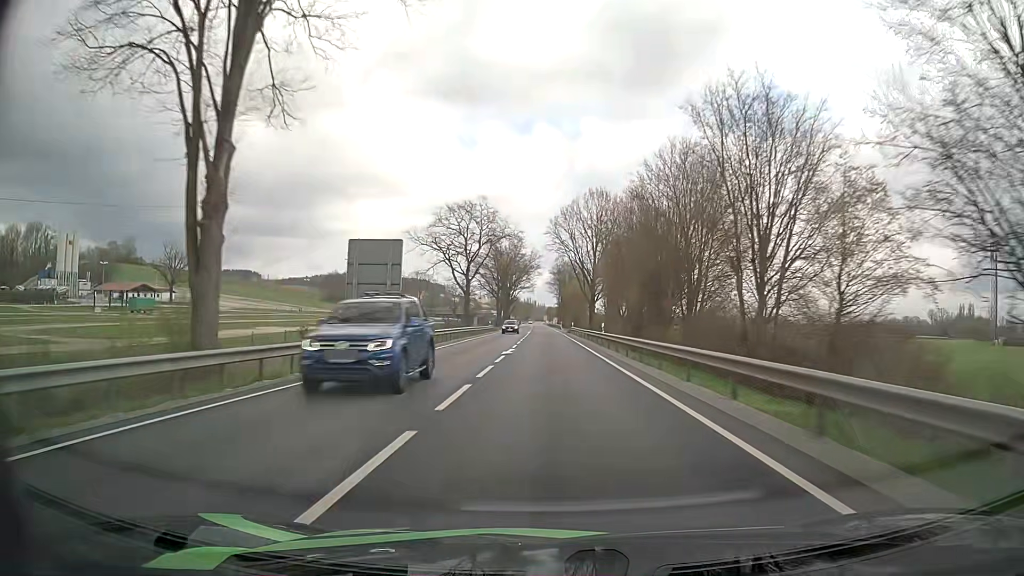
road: primary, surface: asphalt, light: Day
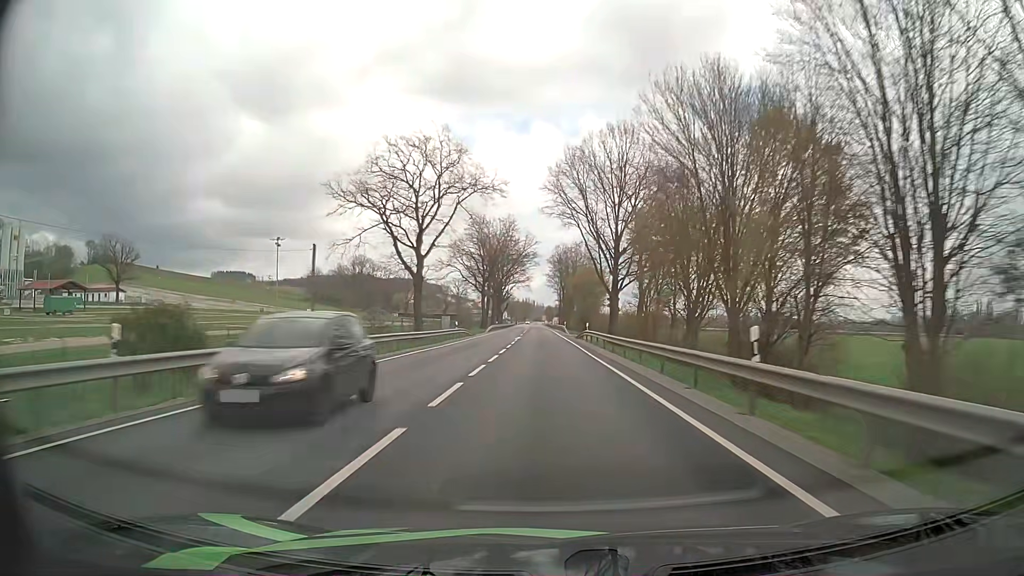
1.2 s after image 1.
(+0.2, +29.8) m; 0°
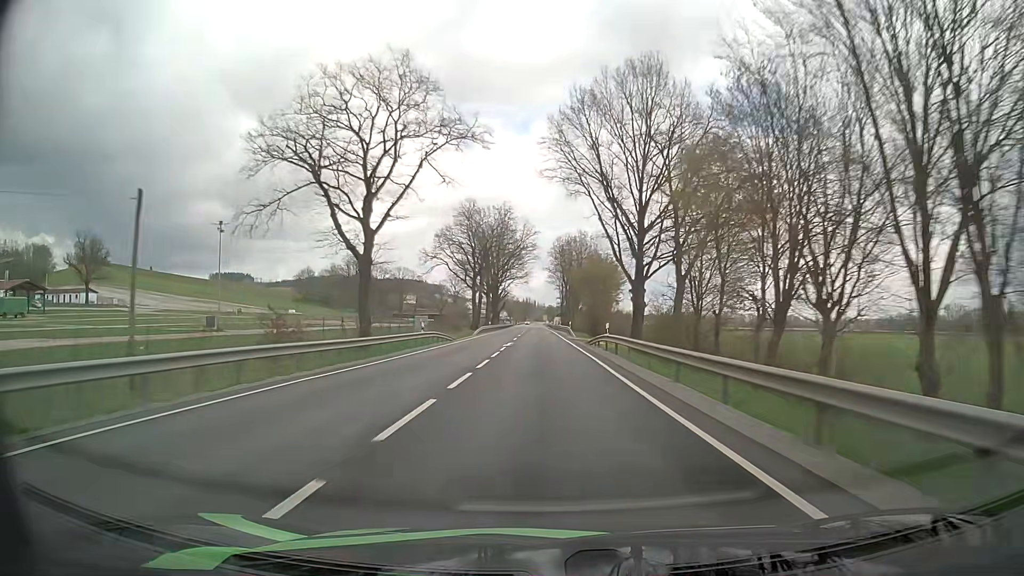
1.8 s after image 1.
(0.0, +15.0) m; 0°
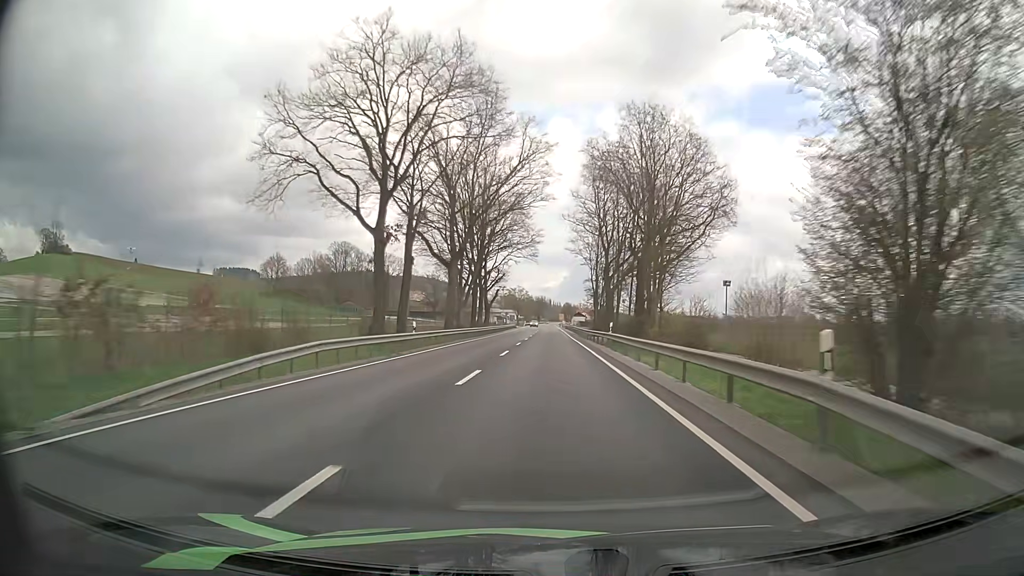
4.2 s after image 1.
(-0.6, +60.3) m; -1°
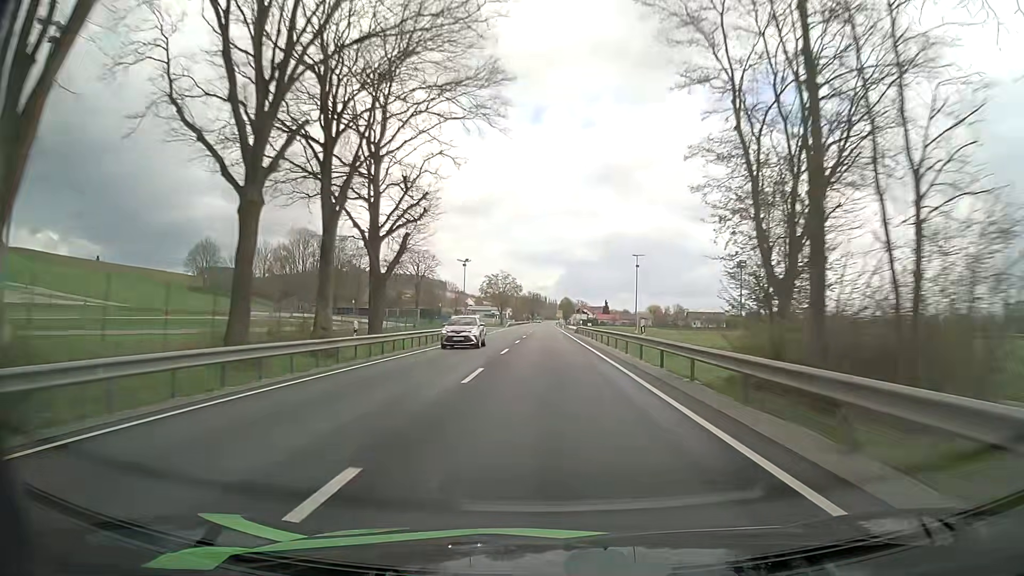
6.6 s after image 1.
(+0.2, +60.8) m; 0°
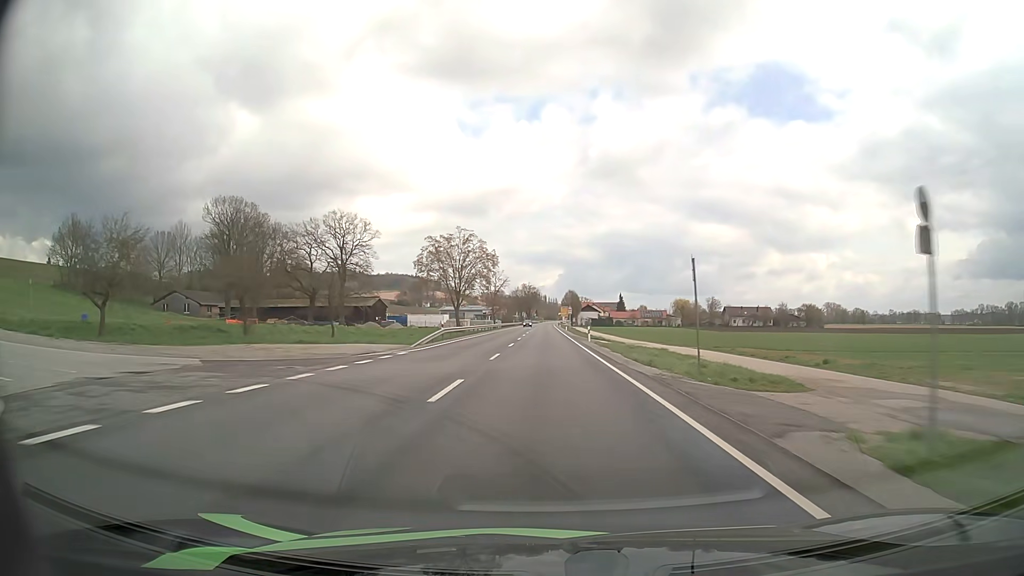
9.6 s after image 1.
(+0.1, +75.9) m; 0°
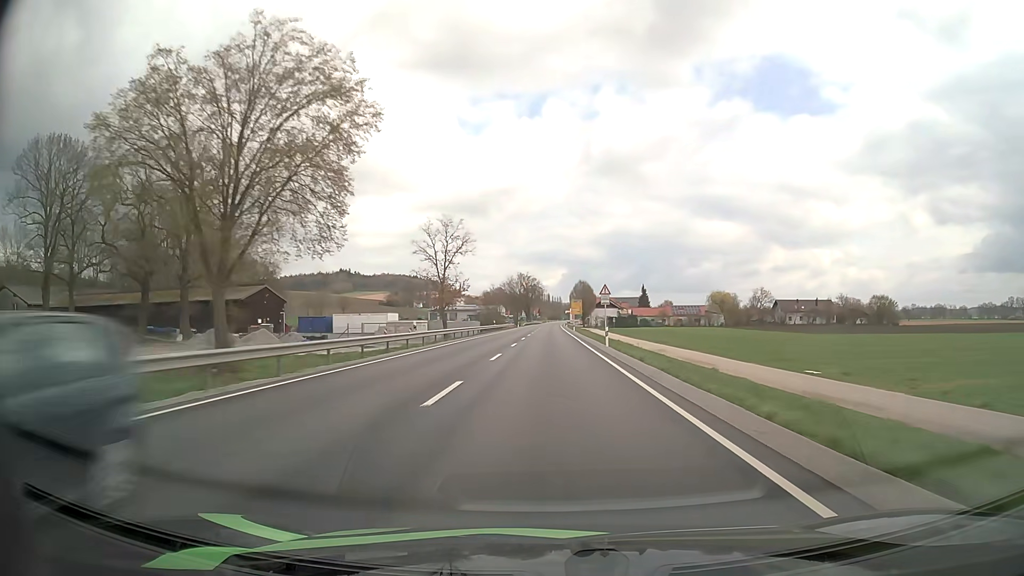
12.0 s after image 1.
(-0.2, +61.1) m; 0°
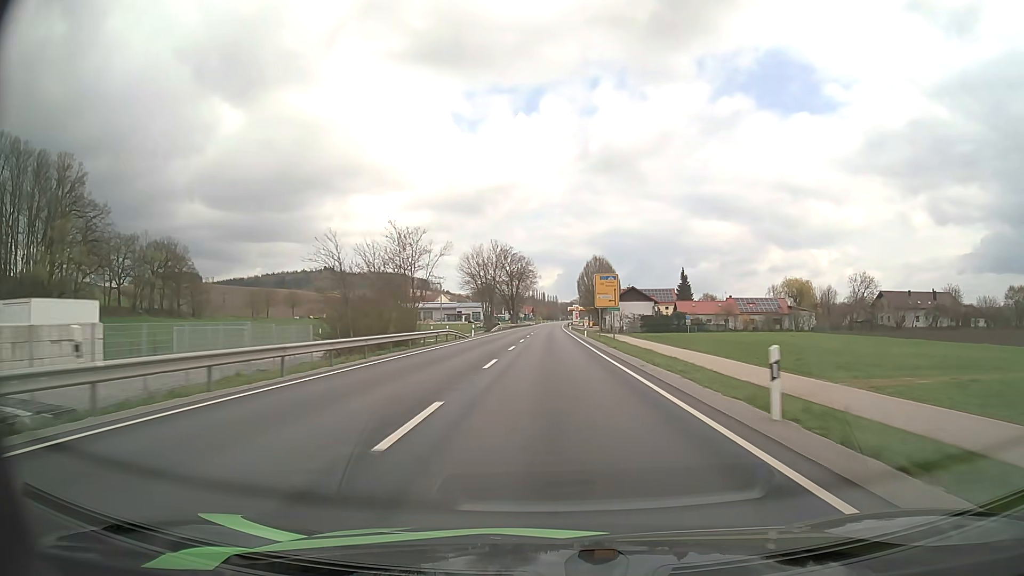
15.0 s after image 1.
(+0.1, +76.6) m; 0°
(0, +10) (0, +20) (0, +30) (0, +40) (0, +50) (0, +60) (0, +70) (0, +80) (0, +90) (0, +100) m
